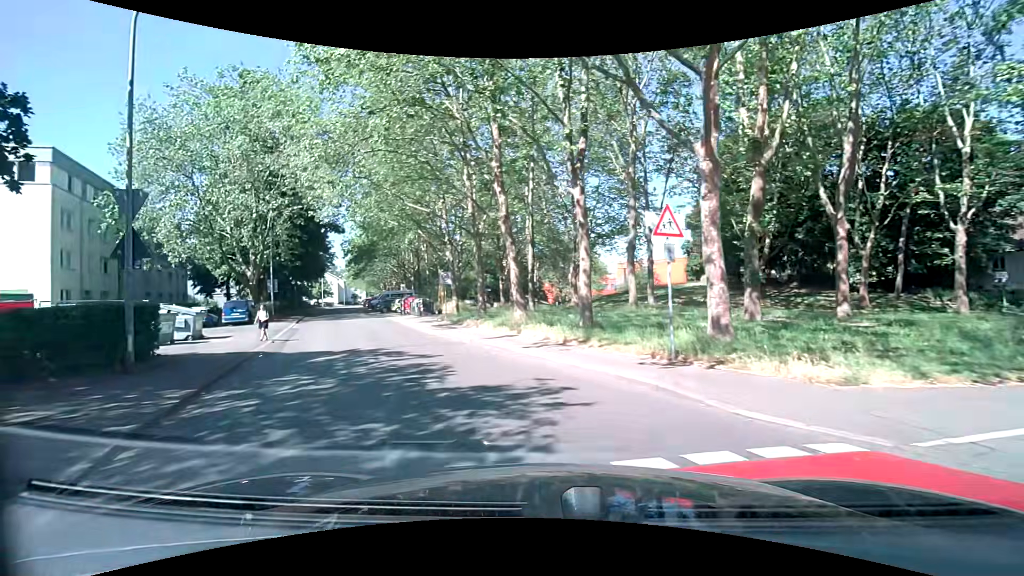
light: Day
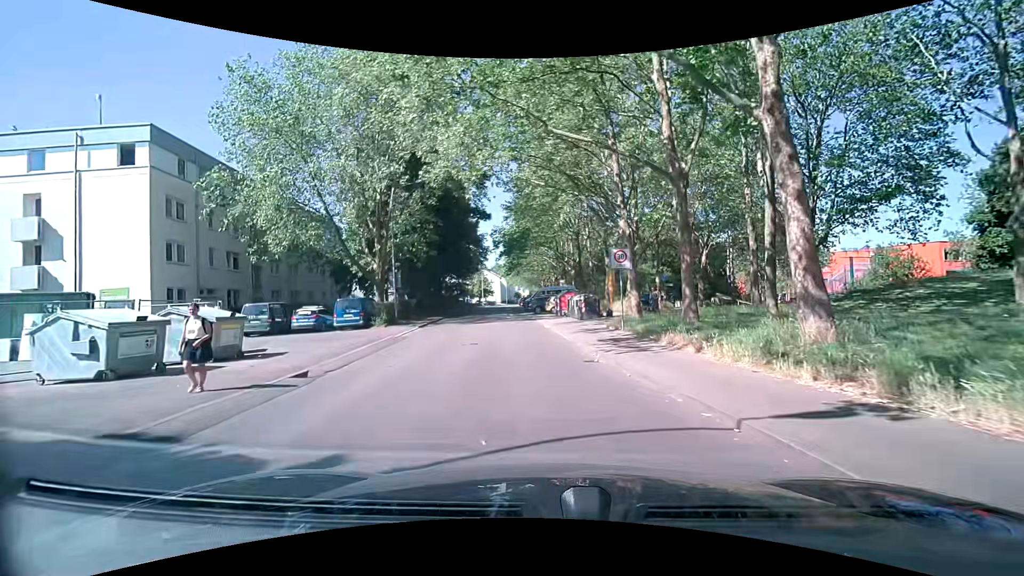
(-2.2, +12.1) m; -19°
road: residential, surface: asphalt
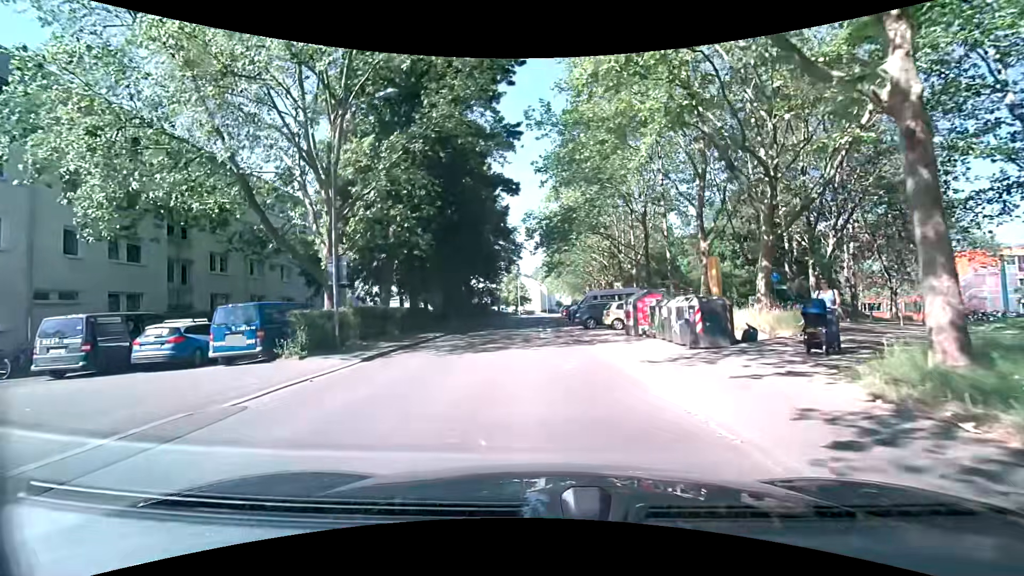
(-0.3, +14.8) m; -5°
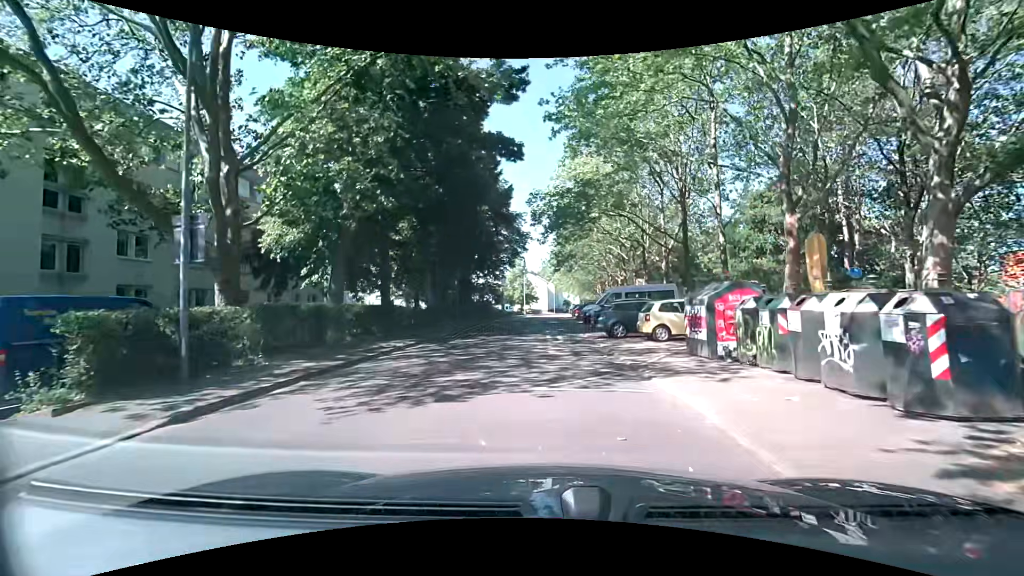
(0.0, +7.9) m; 0°
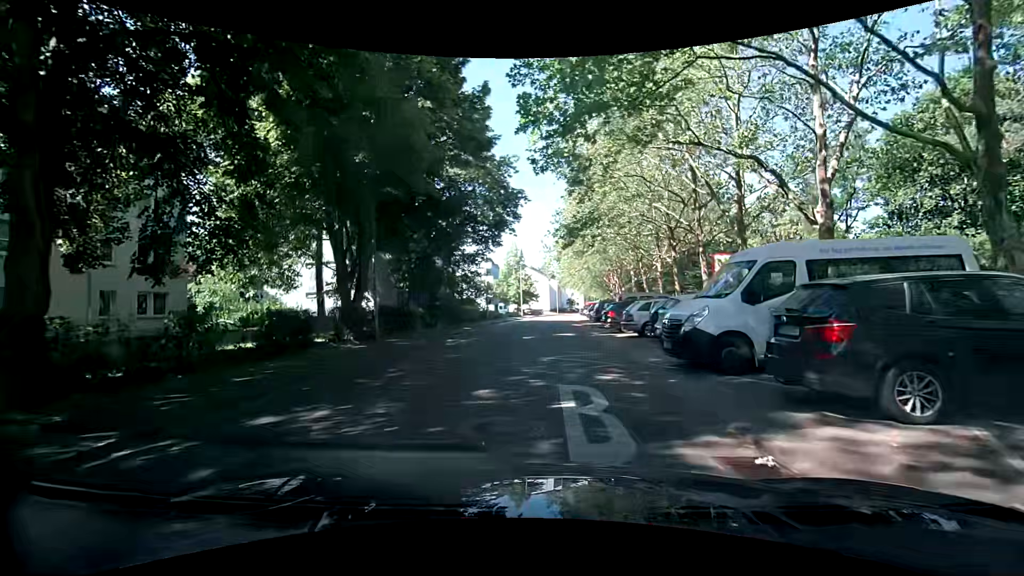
(+0.2, +19.6) m; +3°
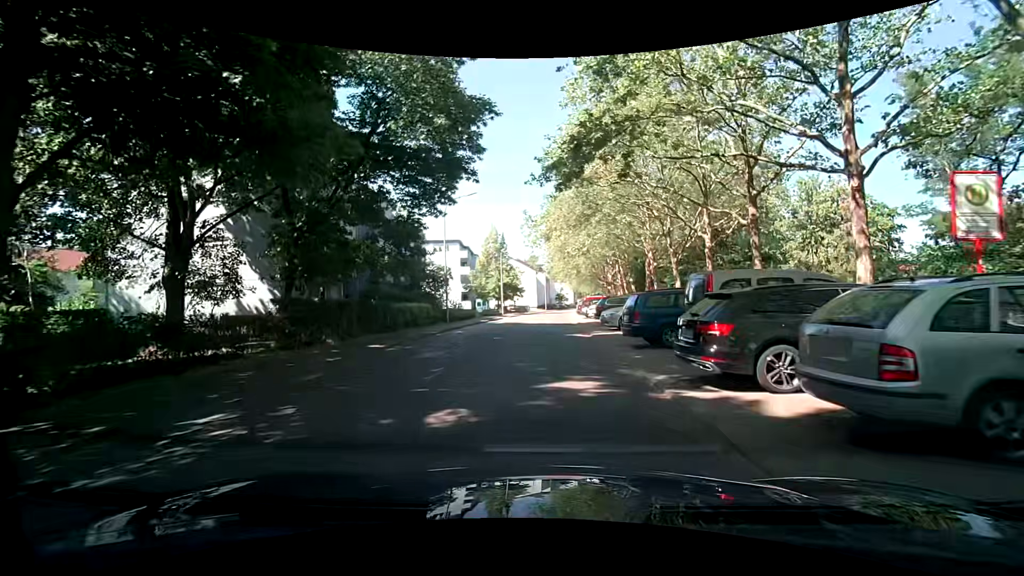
(-0.6, +14.9) m; +1°
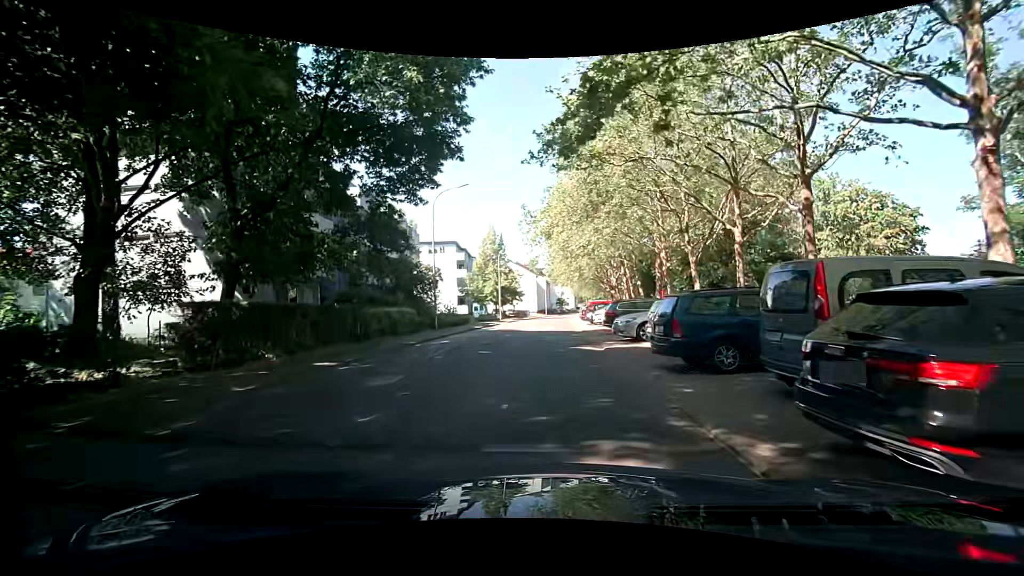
(-0.1, +3.9) m; -1°
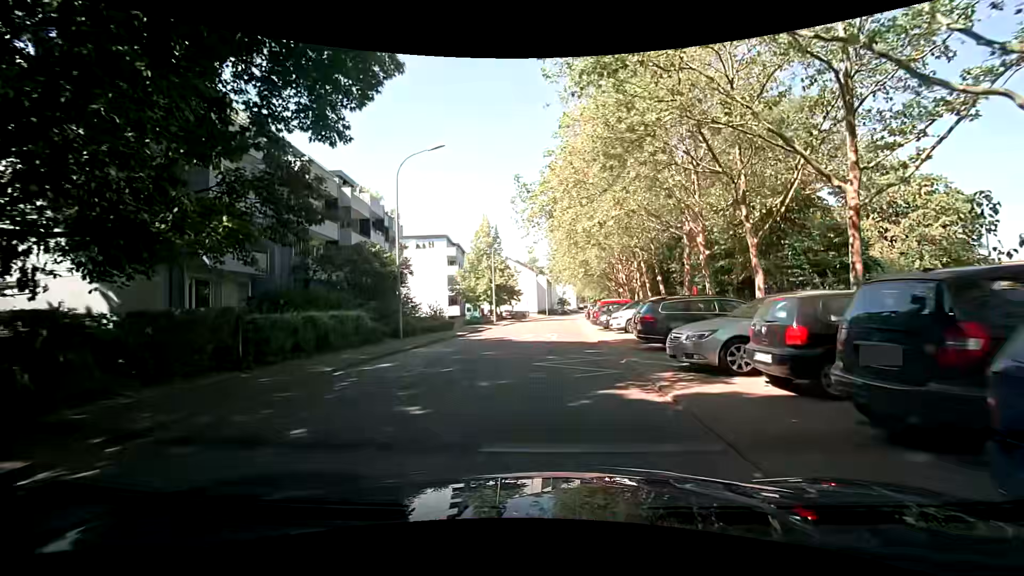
(-0.1, +7.8) m; 0°
(0, +10) (0, +20) (0, +30) (0, +40) (0, +50) (+1, +60) (+1, +70) (+2, +80) (+3, +90) (+4, +100) m
